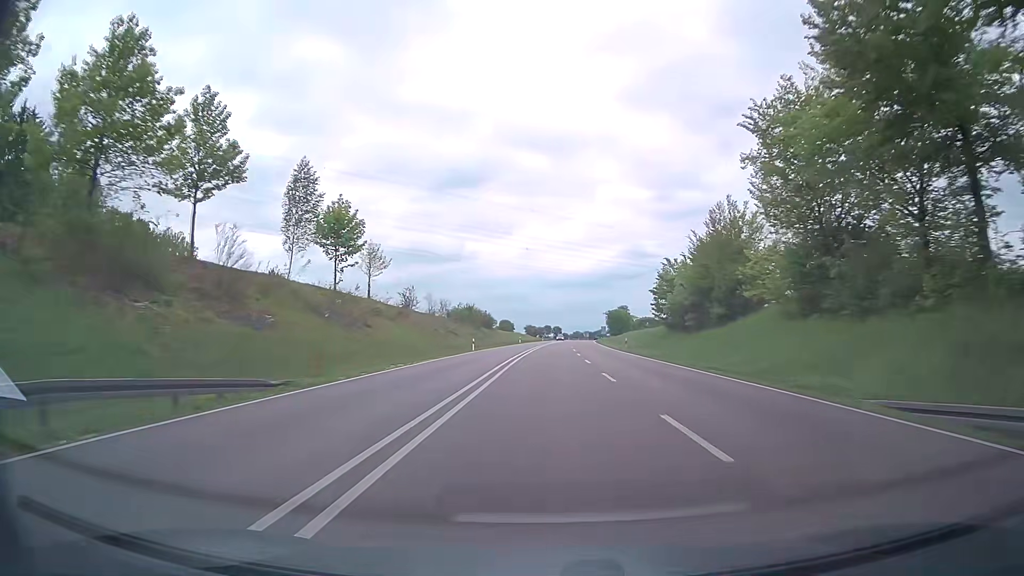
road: trunk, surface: asphalt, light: Day
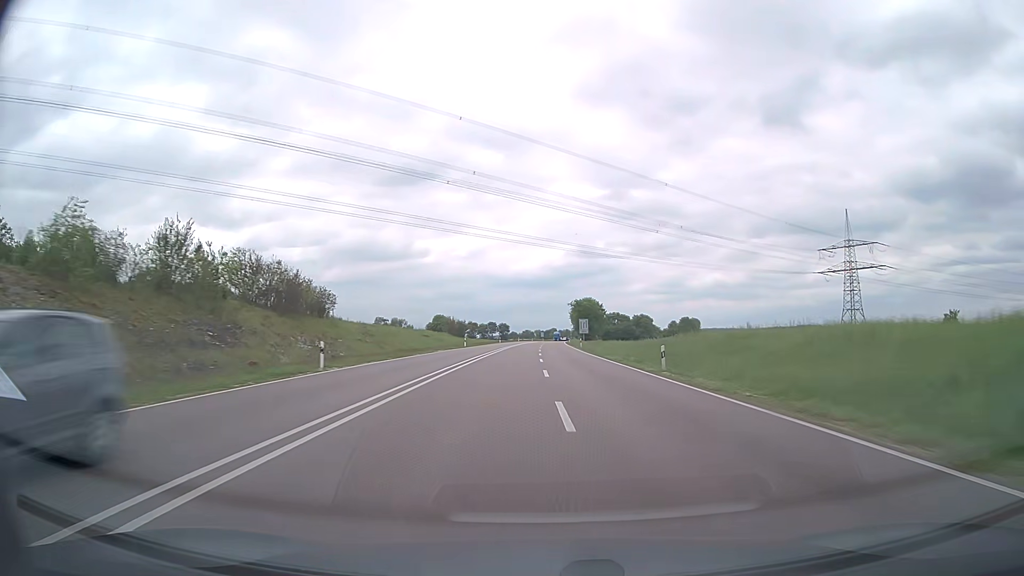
(+2.7, +81.8) m; +4°
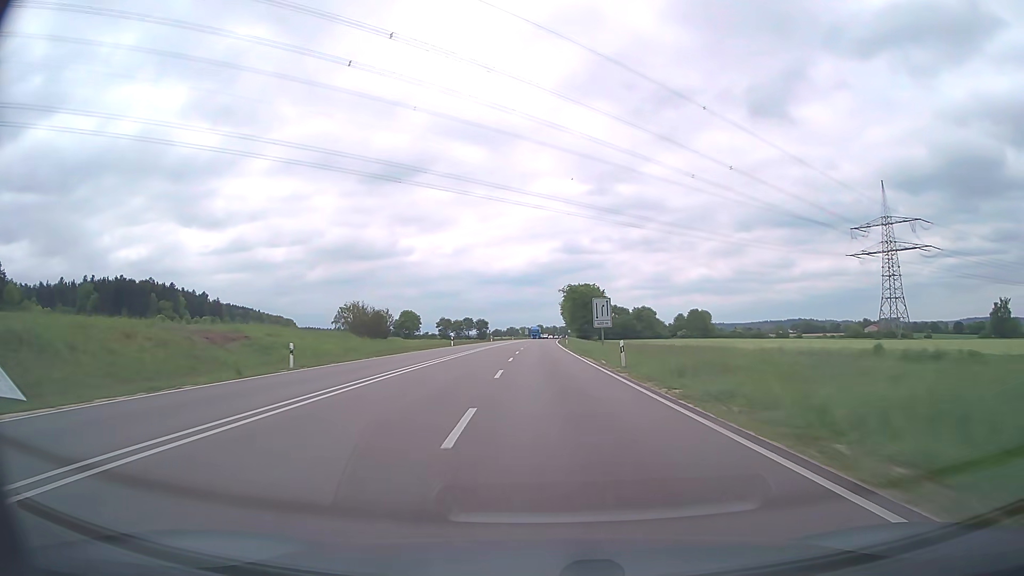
(+0.7, +49.5) m; +1°
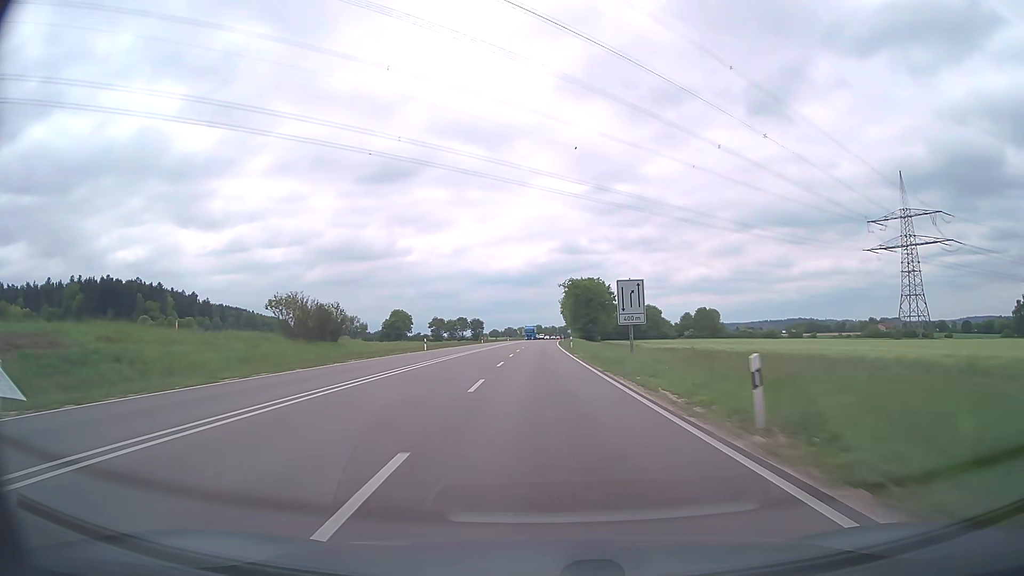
(0.0, +16.4) m; 0°
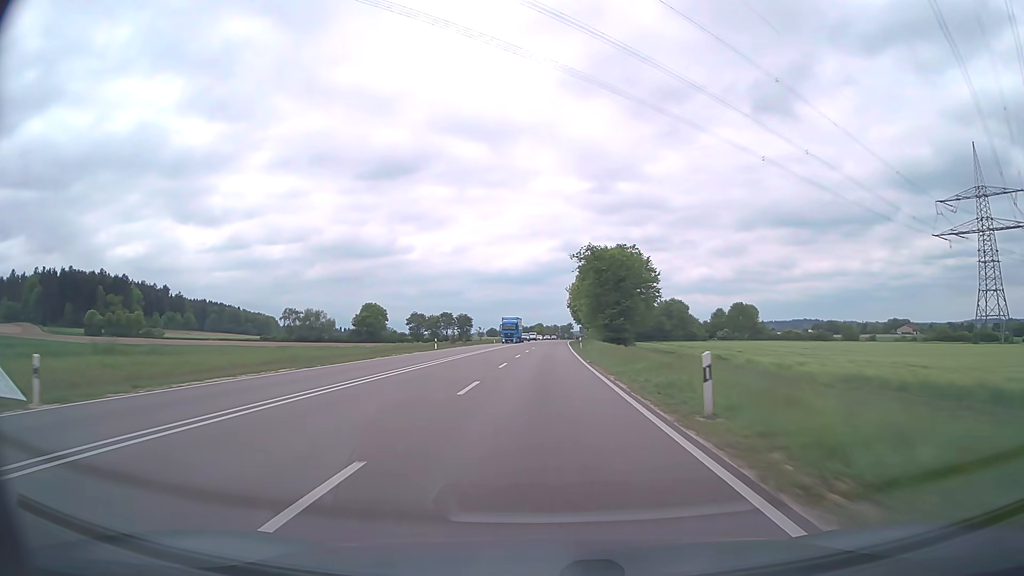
(-0.2, +48.5) m; 0°
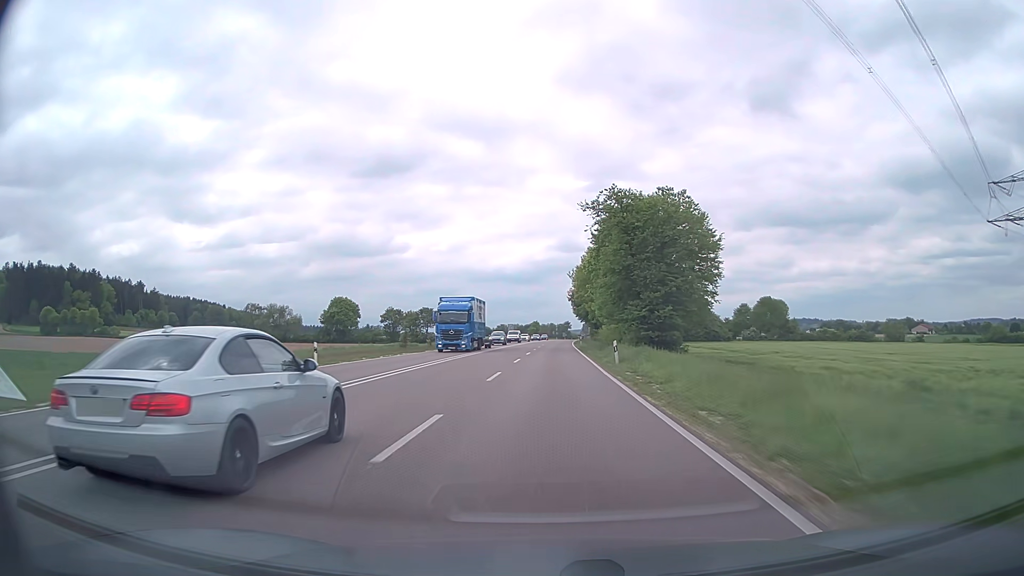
(+0.2, +31.9) m; +1°
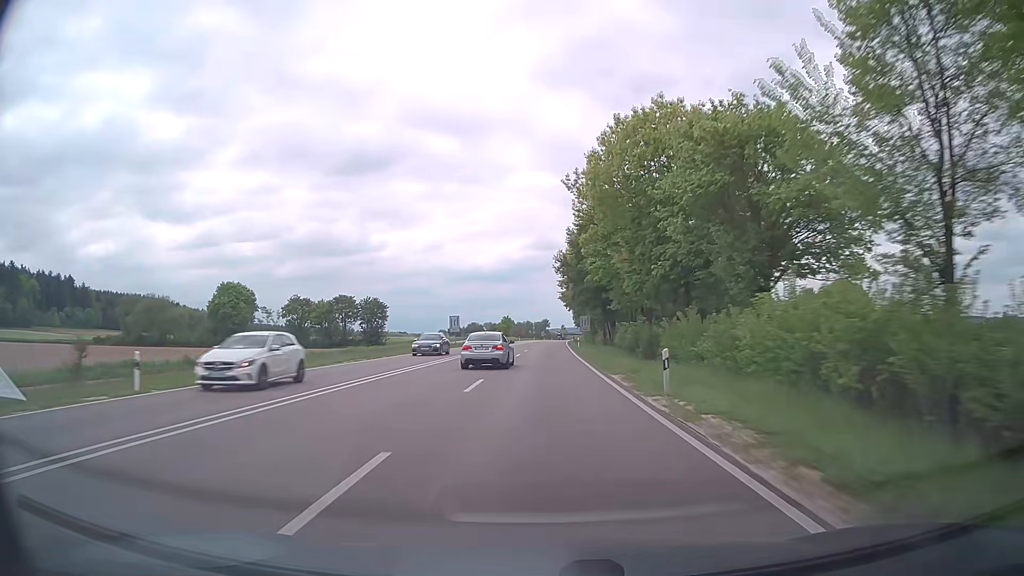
(+1.0, +63.4) m; +2°
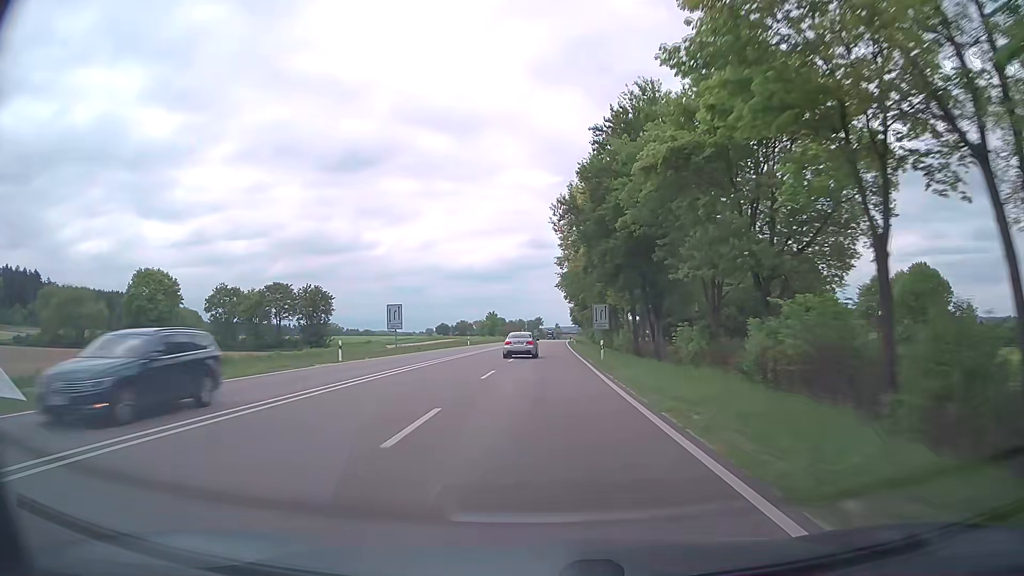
(+0.1, +31.7) m; +1°
(0, +10) (0, +20) (0, +30) (0, +40) (0, +50) (+1, +60) (+1, +70) (+1, +80) (+1, +90) (+2, +100) m
